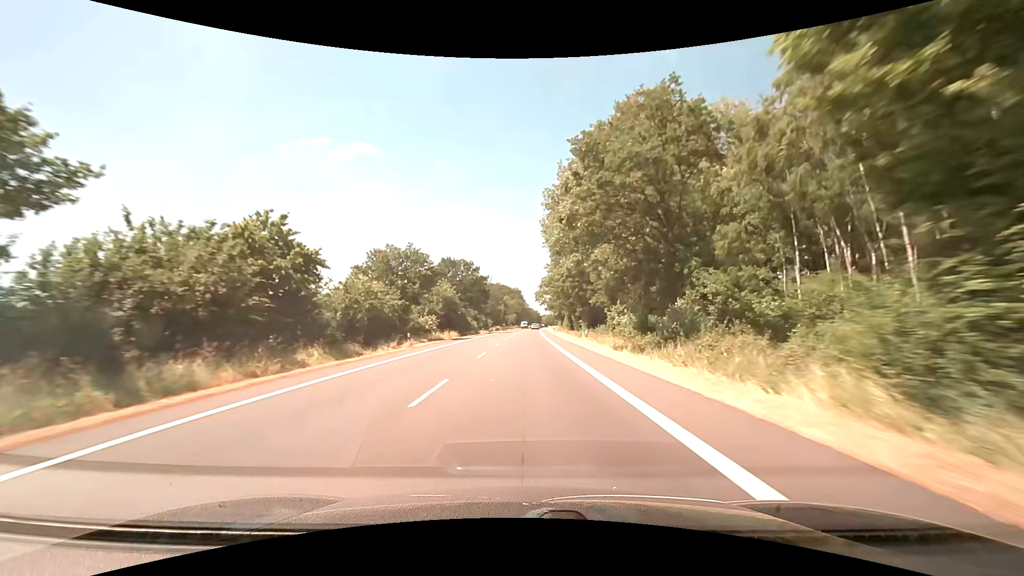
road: primary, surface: asphalt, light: Day
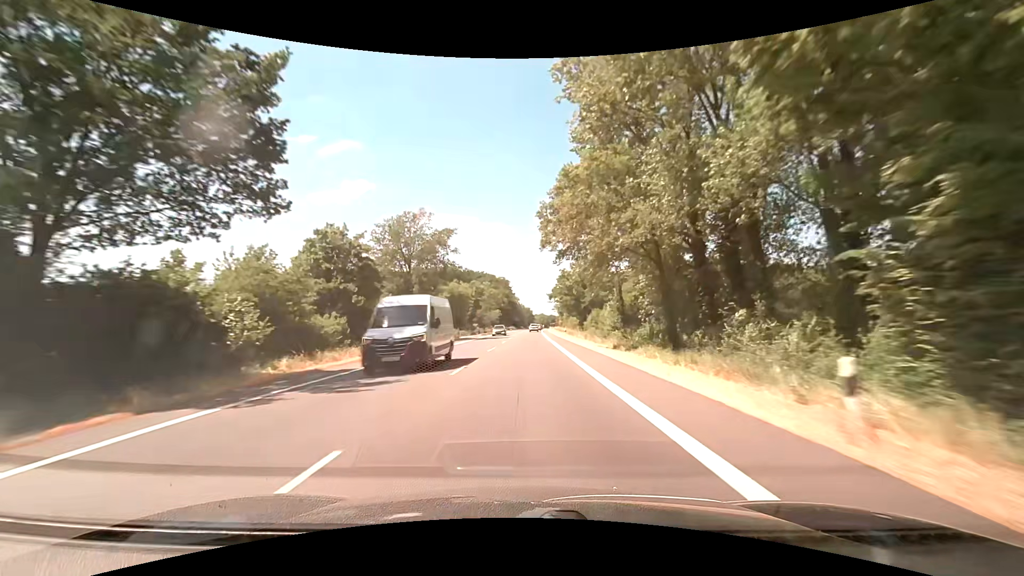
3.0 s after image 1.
(+0.9, +79.1) m; +1°
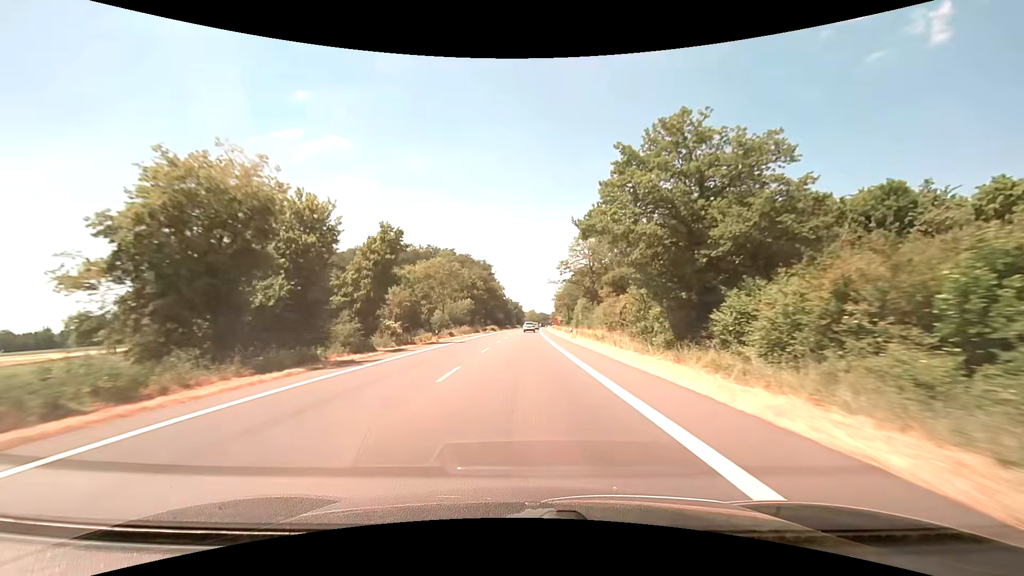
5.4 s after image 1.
(+0.5, +61.7) m; +1°
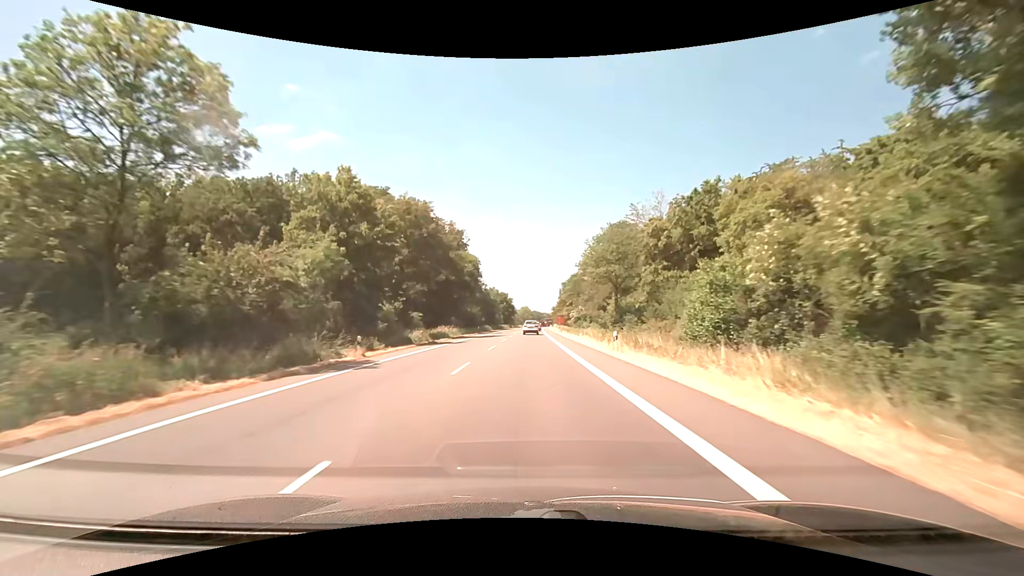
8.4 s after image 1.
(+0.6, +70.2) m; +1°
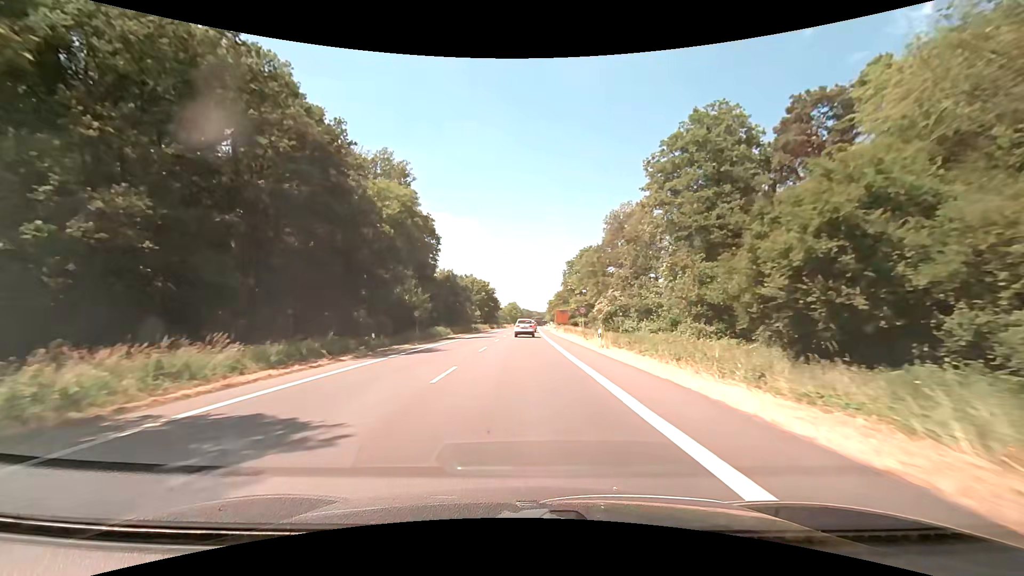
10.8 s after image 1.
(+0.7, +49.5) m; +1°
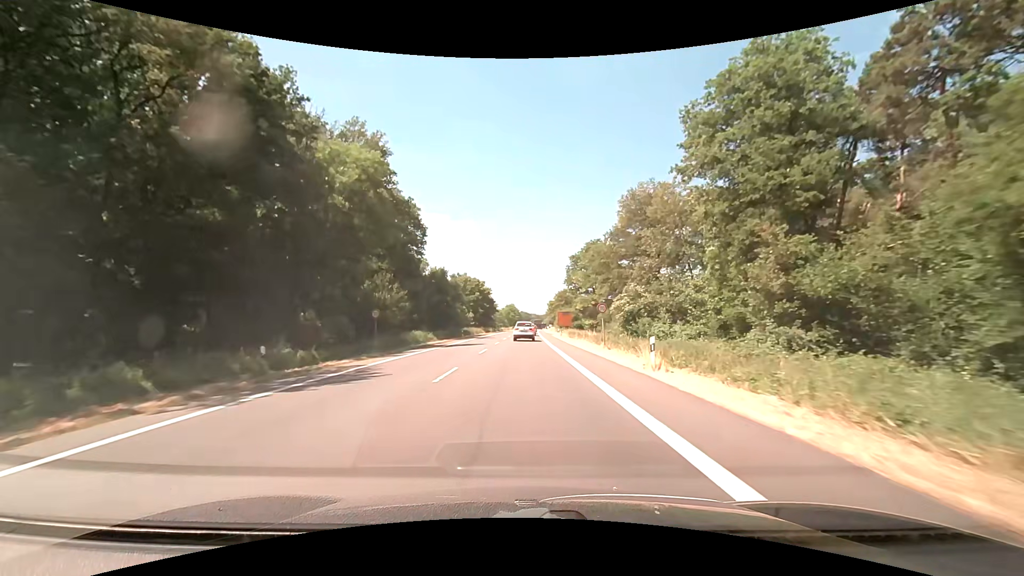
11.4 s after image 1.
(0.0, +11.3) m; +1°
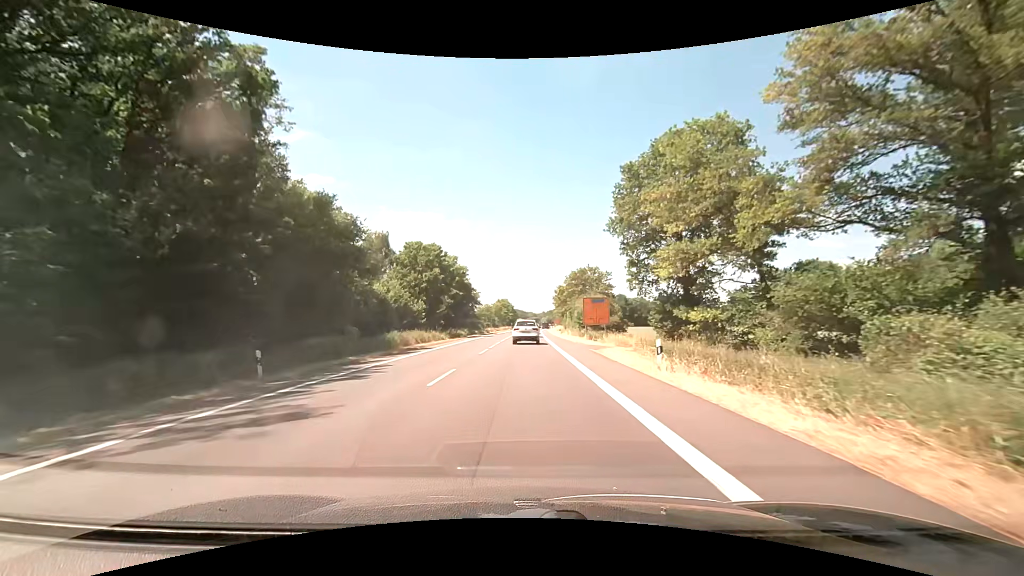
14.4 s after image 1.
(-0.2, +47.9) m; 0°
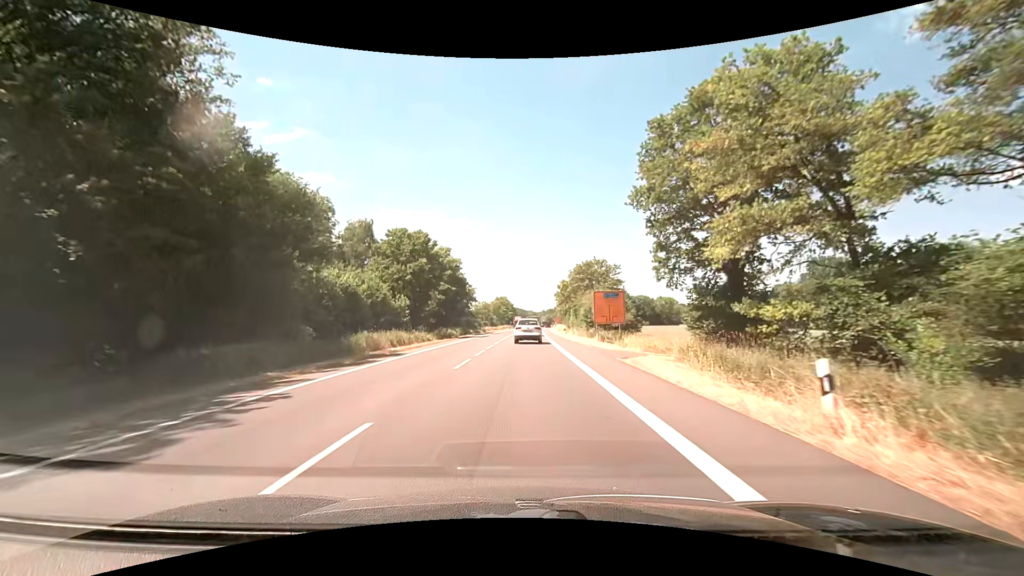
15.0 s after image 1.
(0.0, +8.2) m; 0°
(0, +10) (0, +20) (0, +30) (0, +40) (0, +50) (+1, +60) (+1, +70) (+1, +80) (+1, +90) (+2, +100) m
